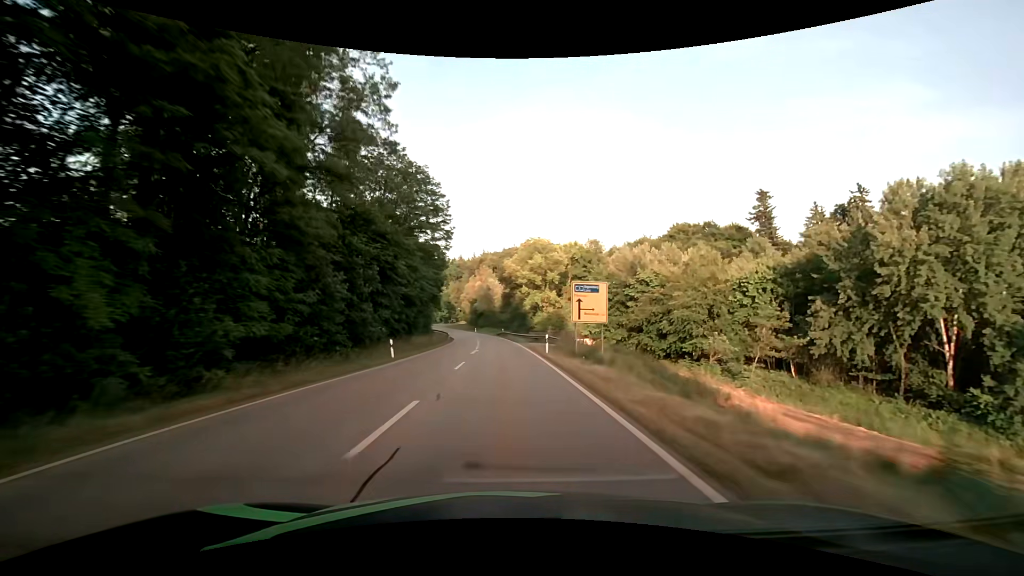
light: Day
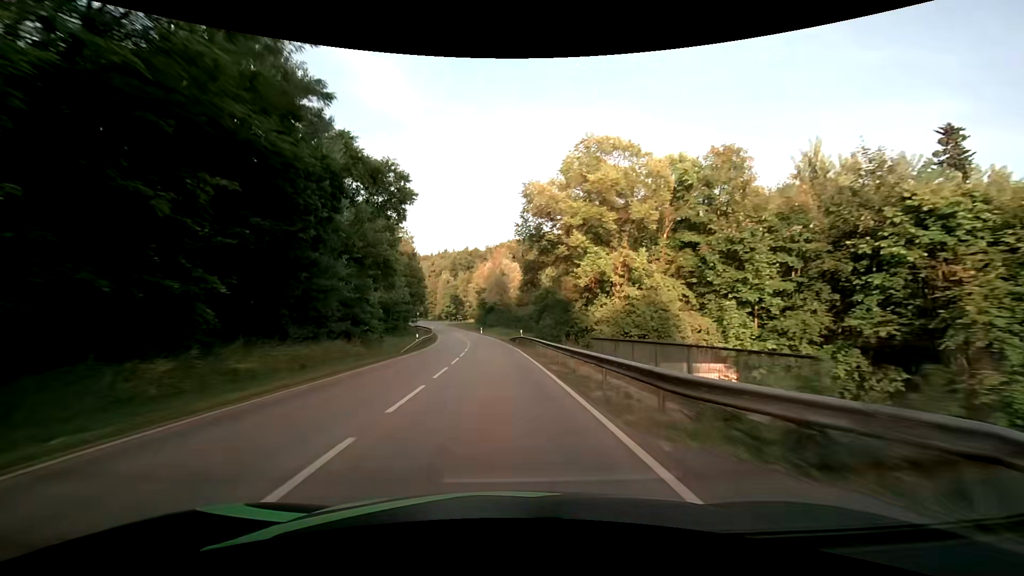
(-0.2, +39.1) m; -1°
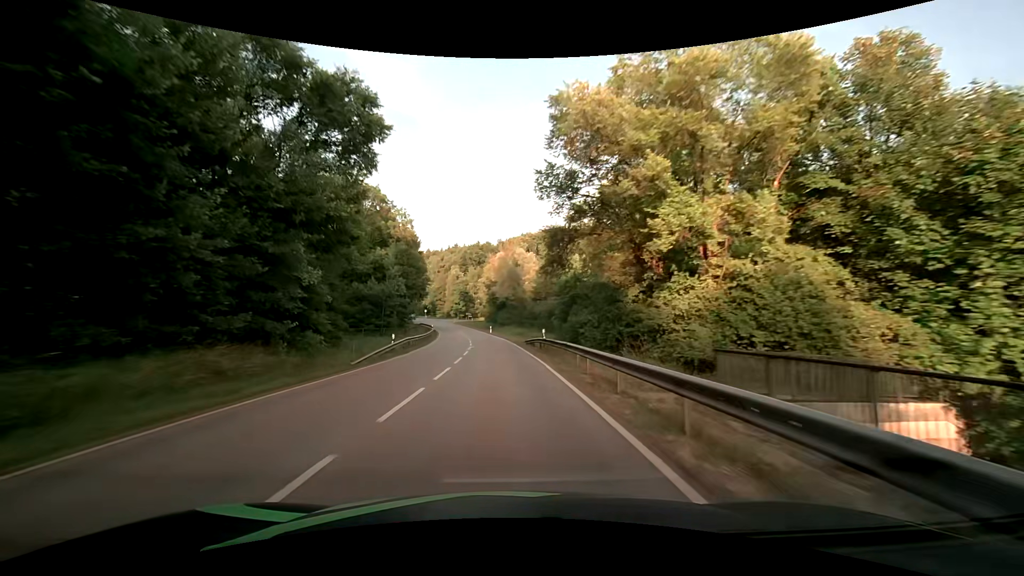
(-0.2, +13.0) m; -2°
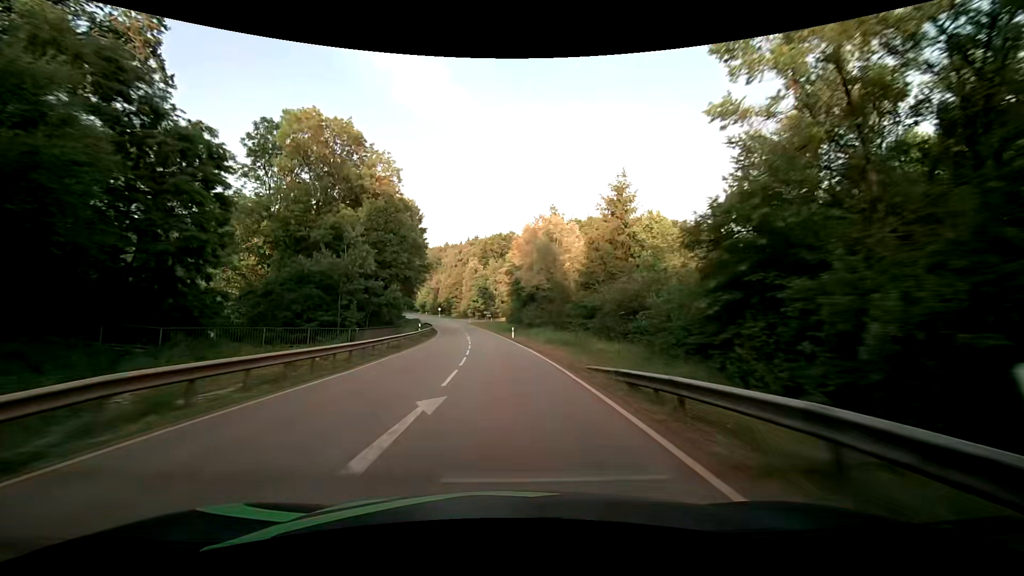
(-0.7, +26.3) m; -2°
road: secondary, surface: asphalt
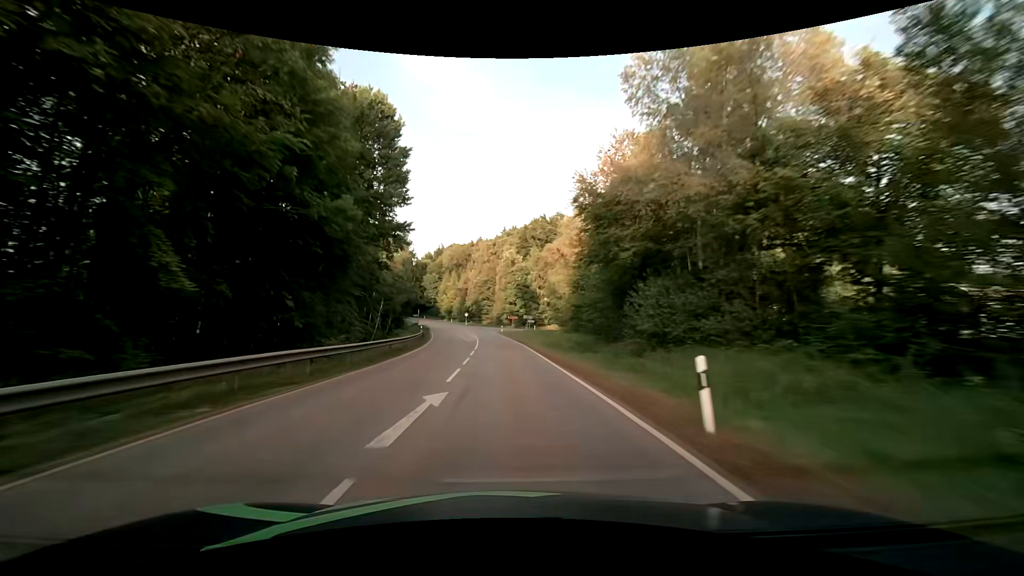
(-1.7, +41.1) m; -5°
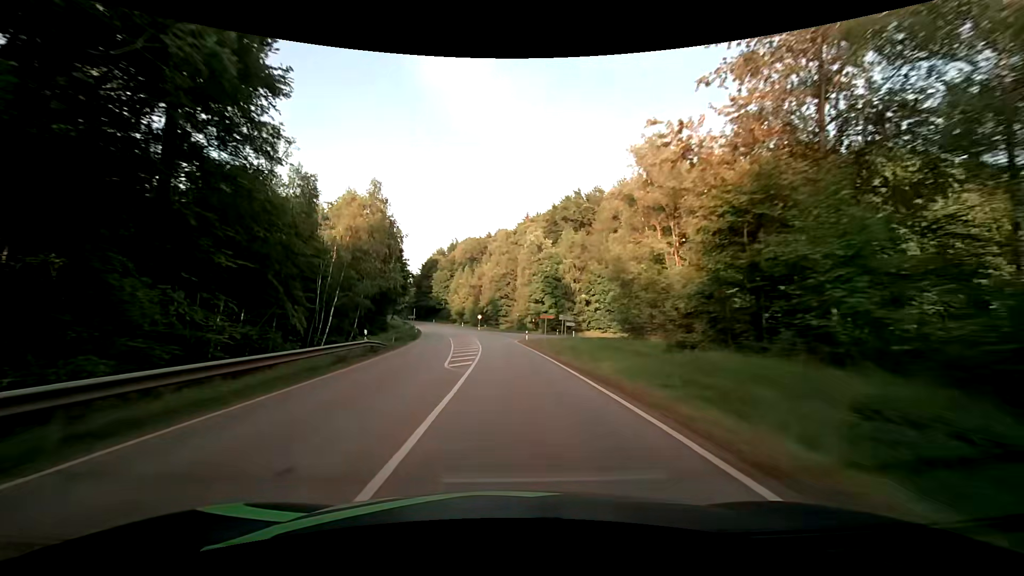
(-0.5, +28.6) m; -2°
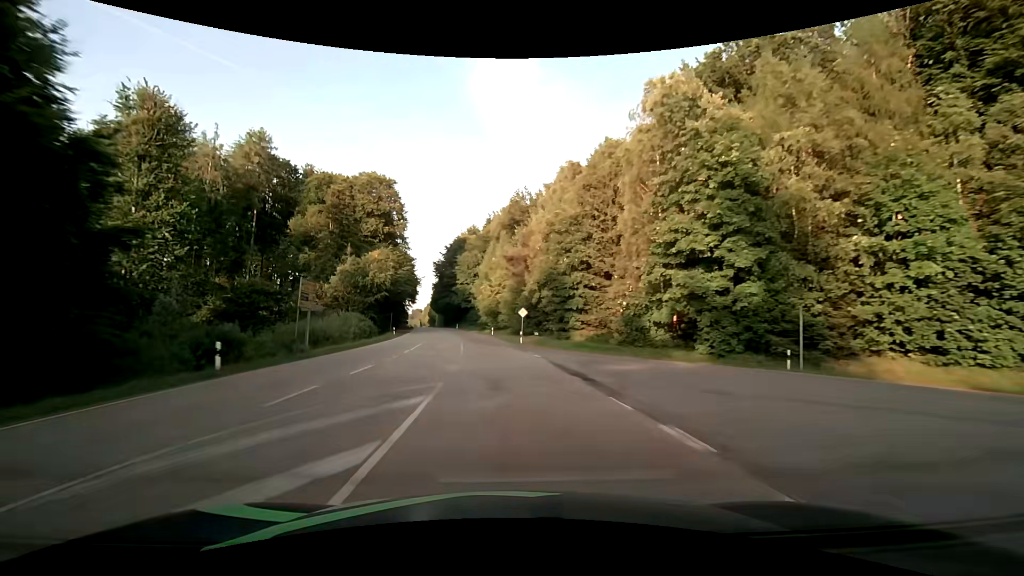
(-2.3, +59.5) m; -5°
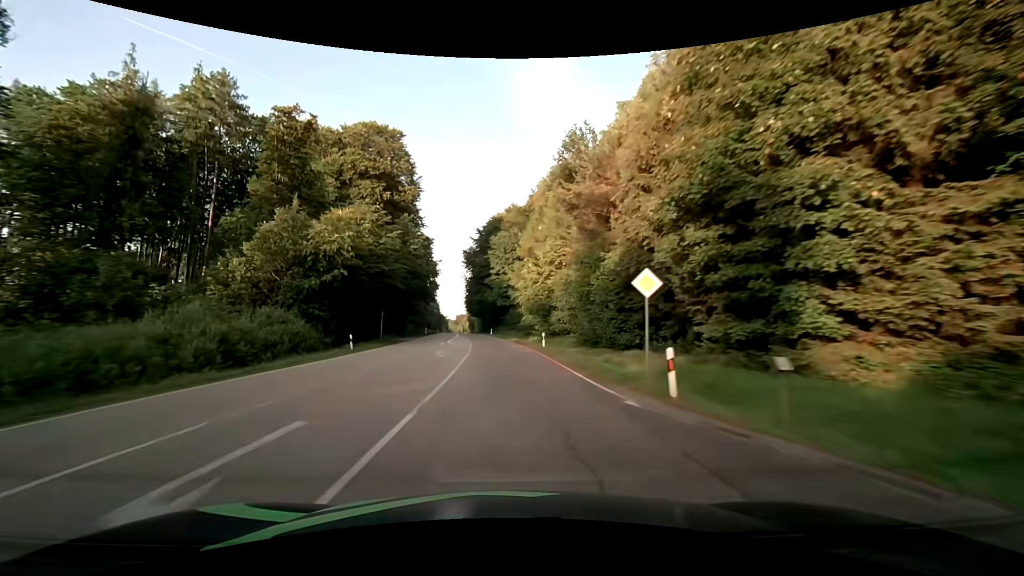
(-1.3, +30.6) m; -5°
(0, +10) (-1, +20) (-1, +30) (-2, +40) (-3, +50) (-4, +60) (-5, +70) (-7, +80) (-8, +90) (-9, +99) m
